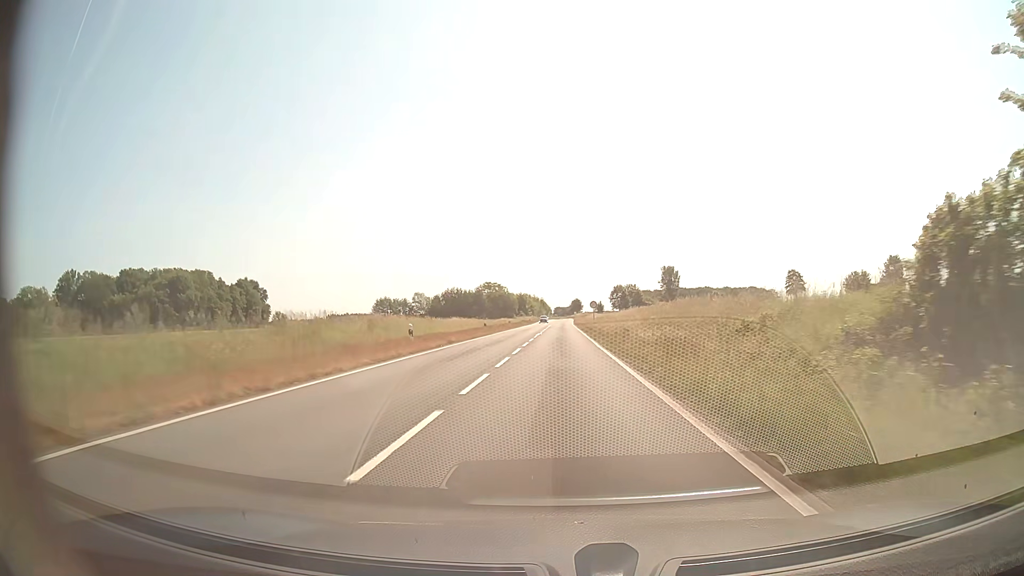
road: secondary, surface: asphalt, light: Day
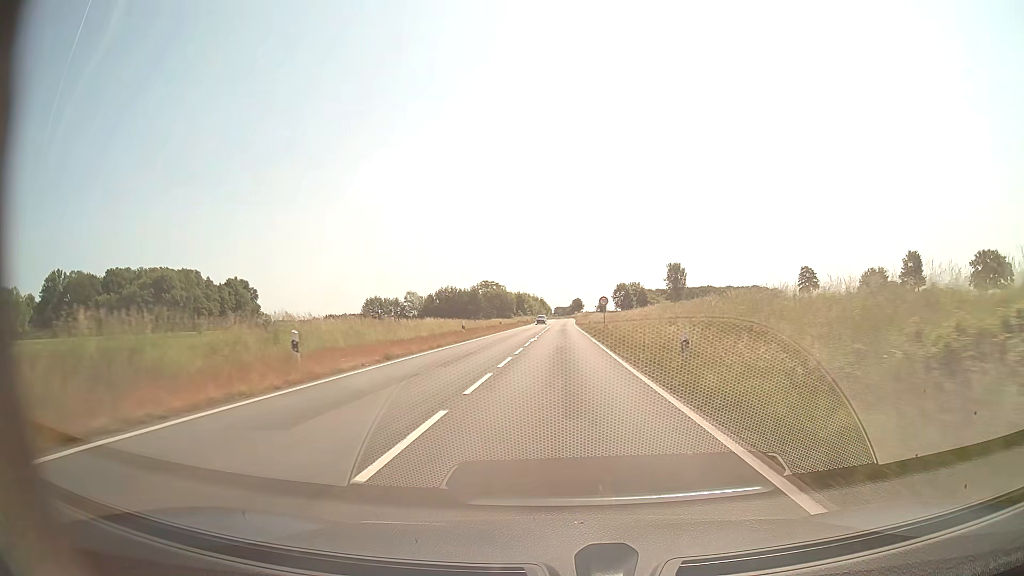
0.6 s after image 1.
(0.0, +12.1) m; 0°
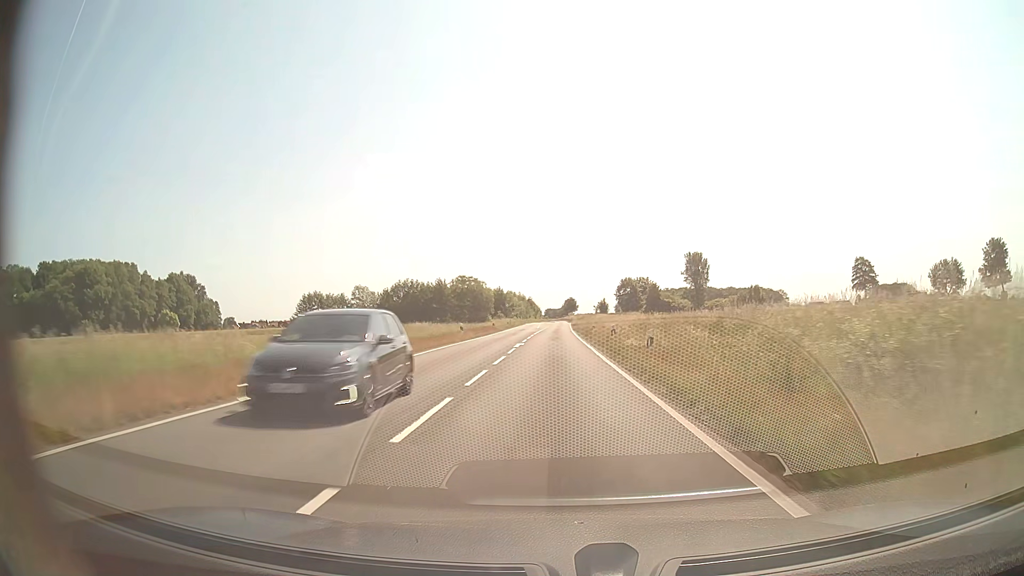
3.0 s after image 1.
(+0.3, +46.6) m; +1°
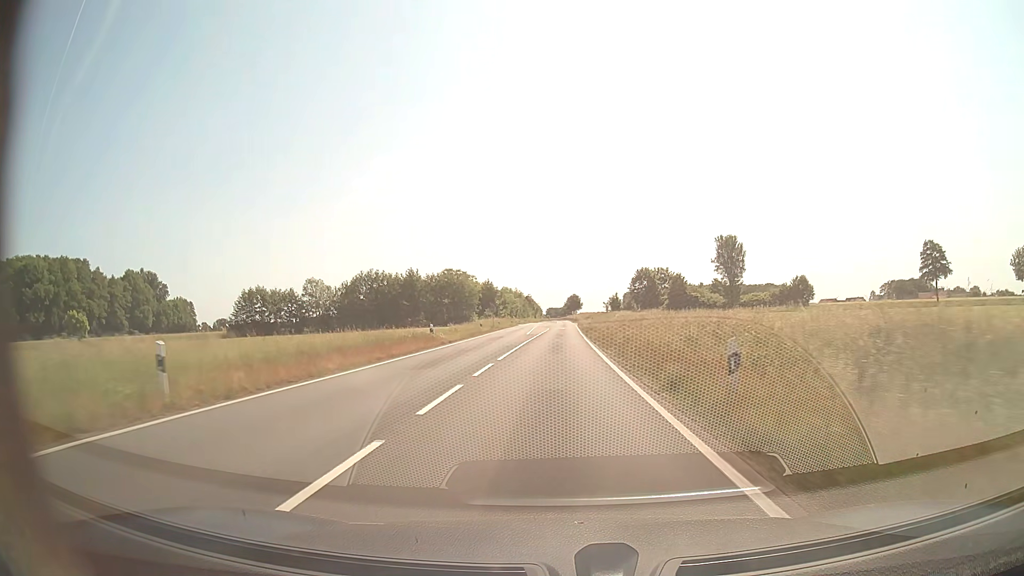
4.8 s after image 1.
(0.0, +34.1) m; 0°
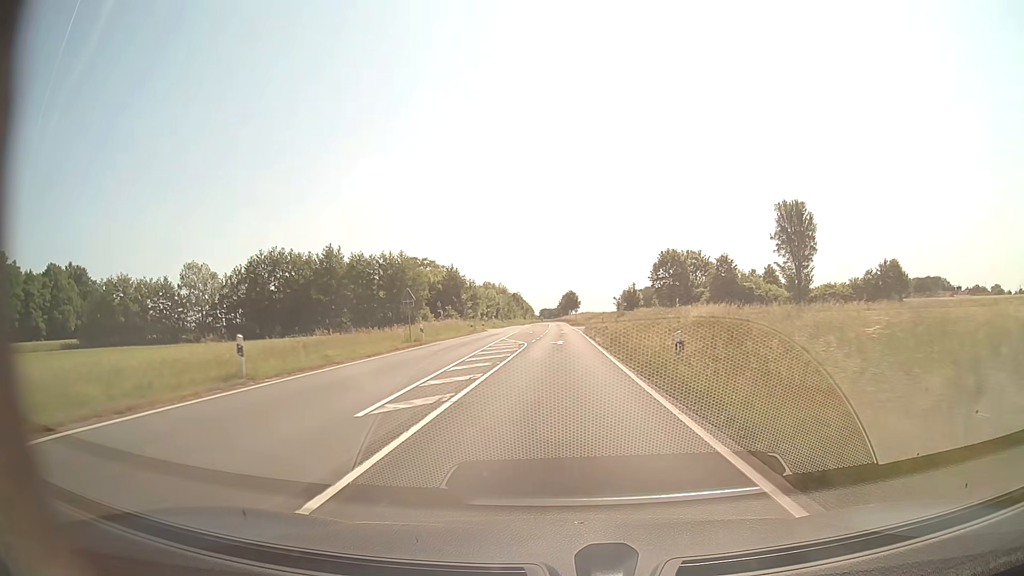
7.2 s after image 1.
(+0.1, +45.3) m; 0°
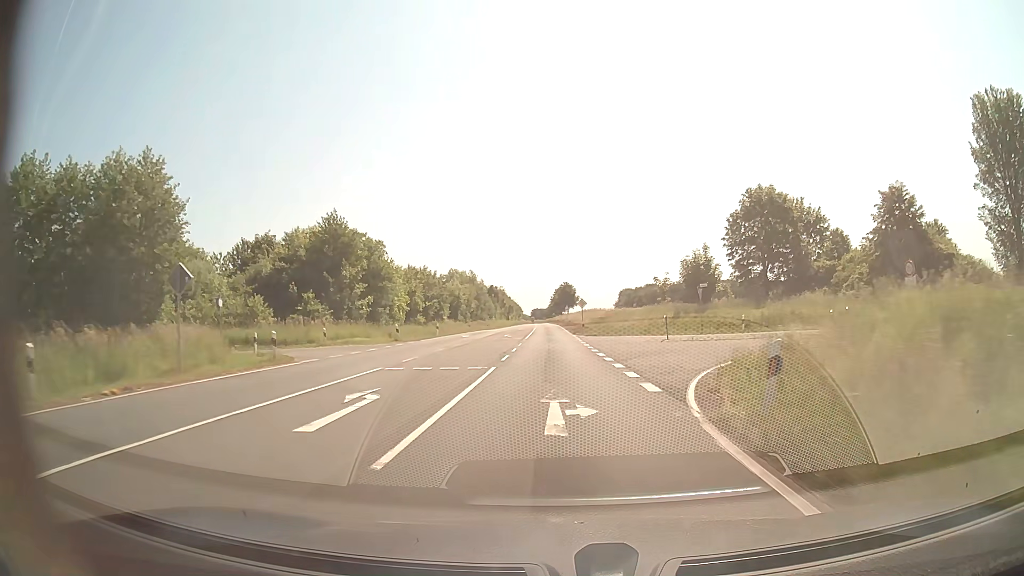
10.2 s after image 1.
(+0.3, +56.2) m; +1°
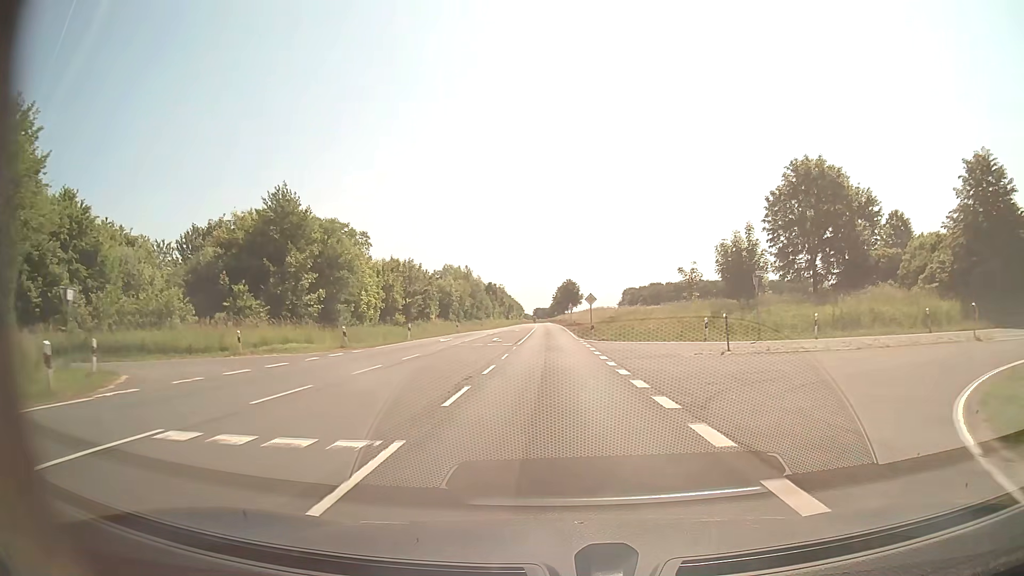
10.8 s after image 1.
(0.0, +11.2) m; 0°
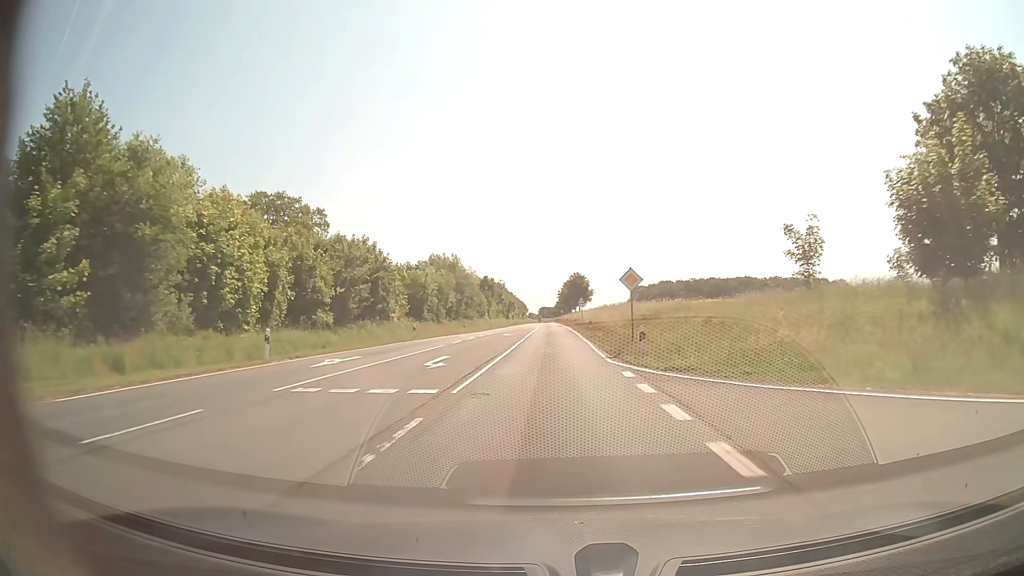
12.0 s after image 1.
(-0.1, +22.6) m; -1°
(0, +10) (0, +20) (0, +30) (0, +40) (0, +50) (-1, +60) (-1, +70) (-1, +80) (-1, +90) (-1, +100) m
